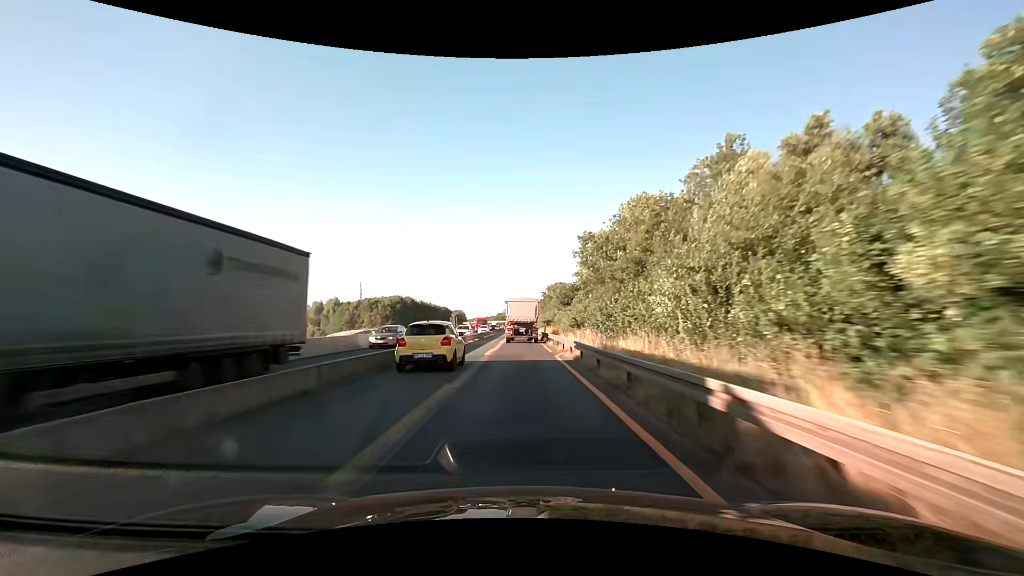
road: motorway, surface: asphalt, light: Day
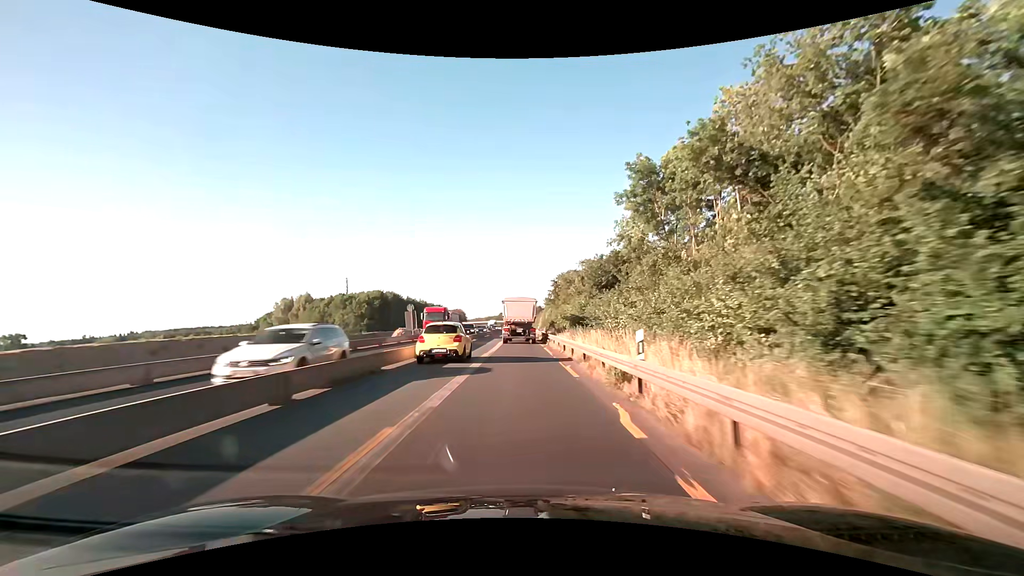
(0.0, +37.6) m; 0°
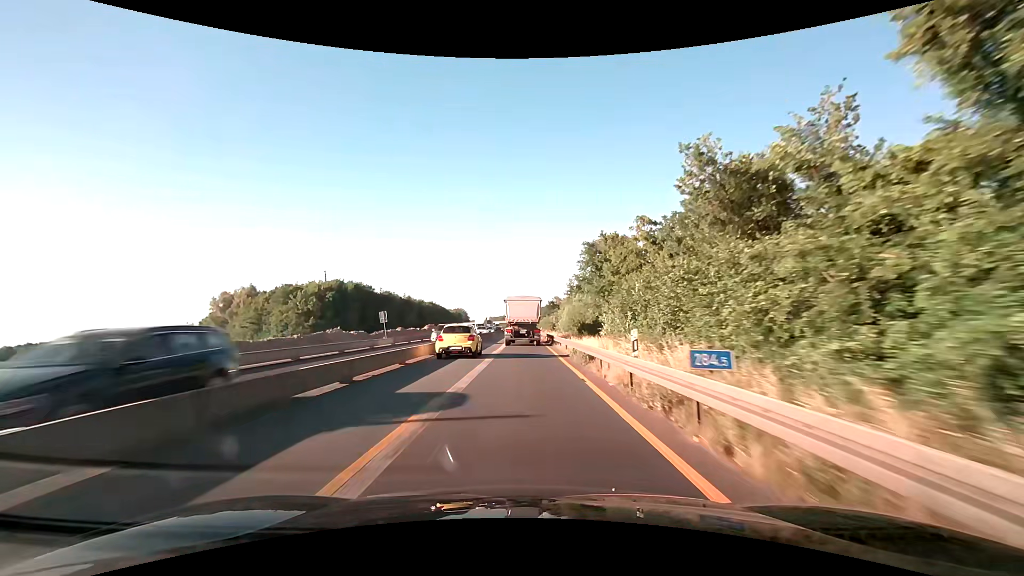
(-0.5, +50.8) m; -1°
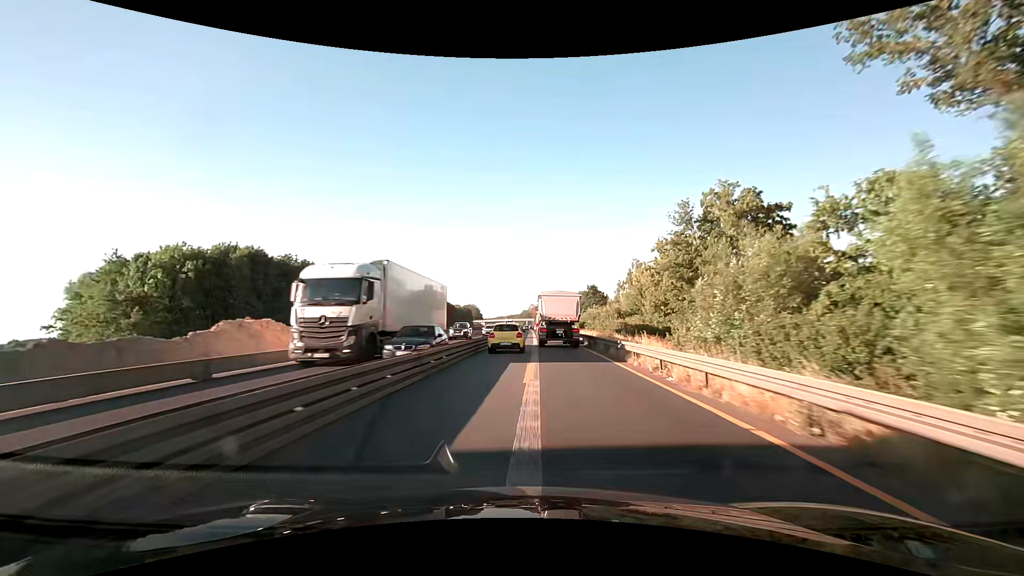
(-1.4, +64.0) m; -2°
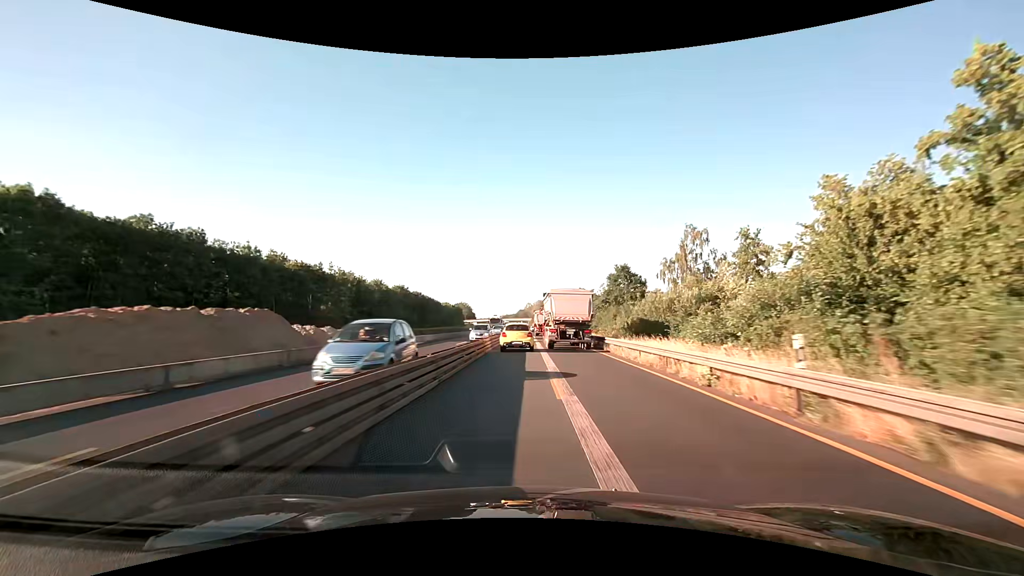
(0.0, +38.5) m; 0°
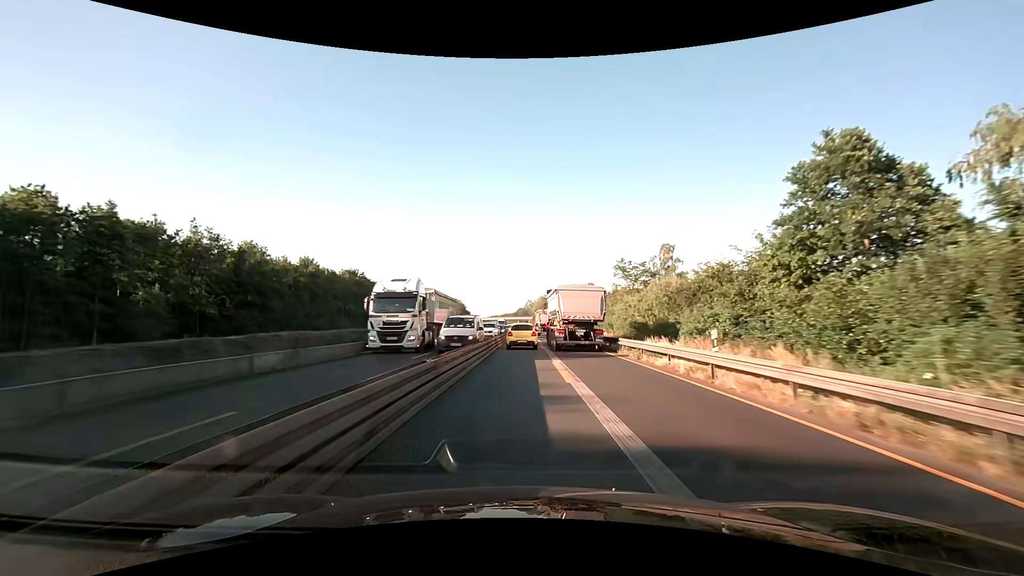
(+0.1, +51.3) m; 0°
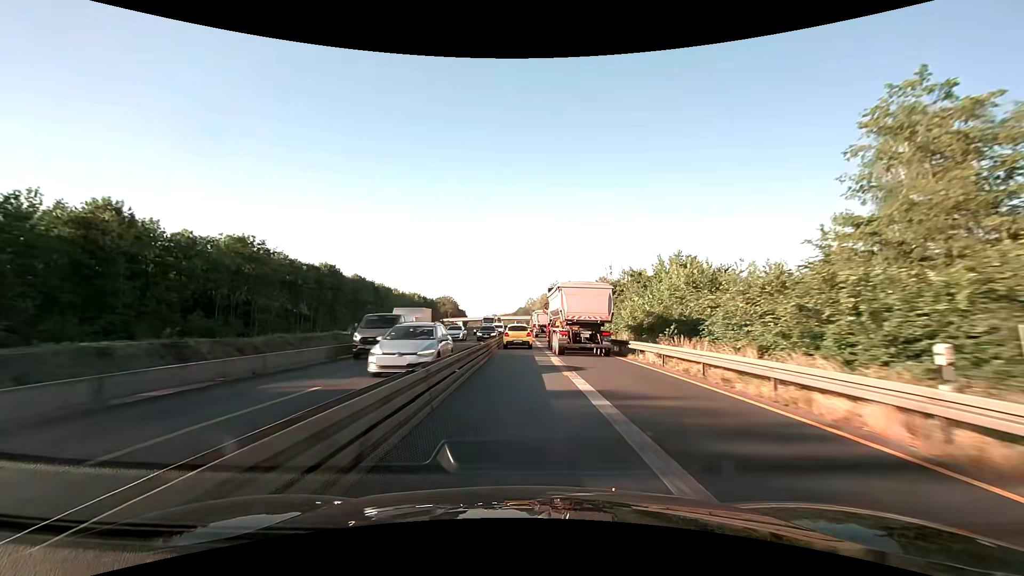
(0.0, +51.4) m; 0°
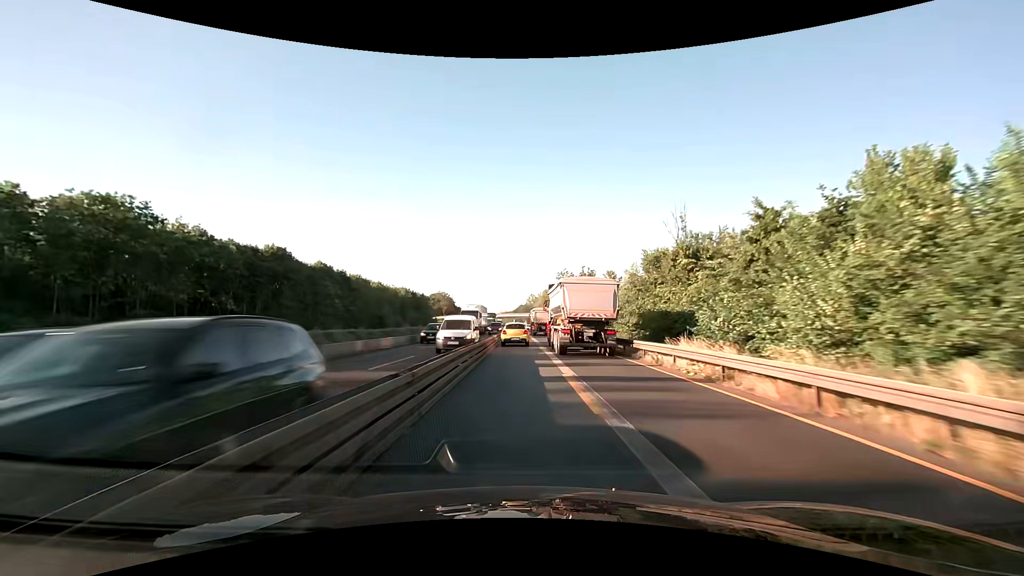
(0.0, +25.7) m; 0°
(0, +10) (0, +20) (0, +30) (0, +40) (0, +50) (0, +60) (-1, +70) (-1, +80) (-1, +90) (-1, +100) m
